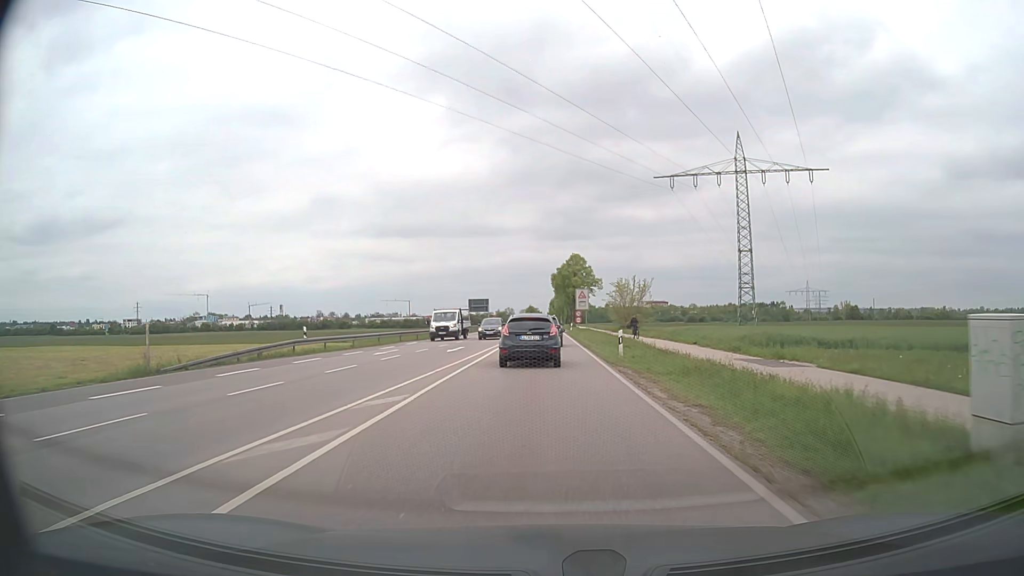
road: secondary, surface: asphalt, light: Day
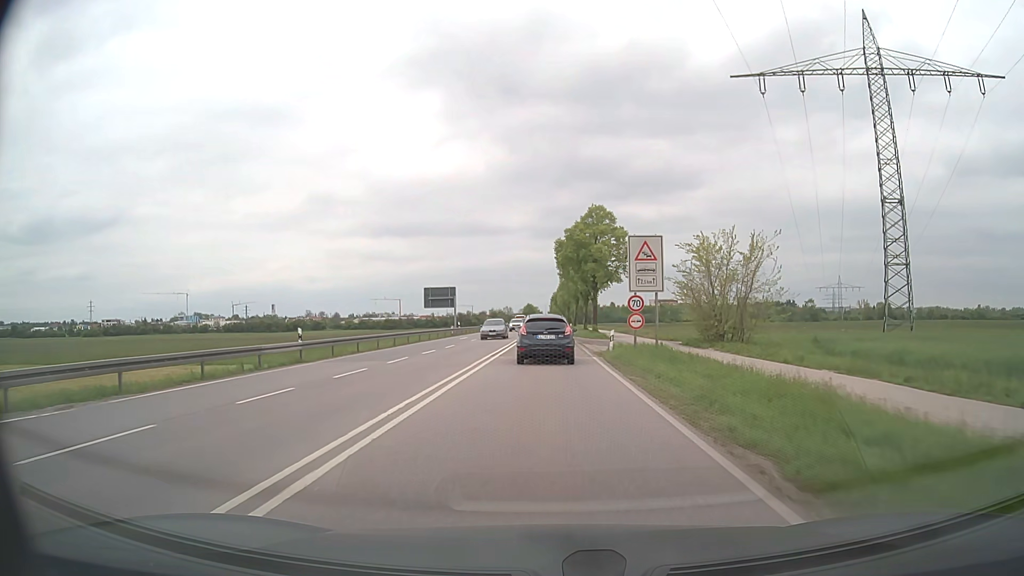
(-0.4, +43.1) m; 0°
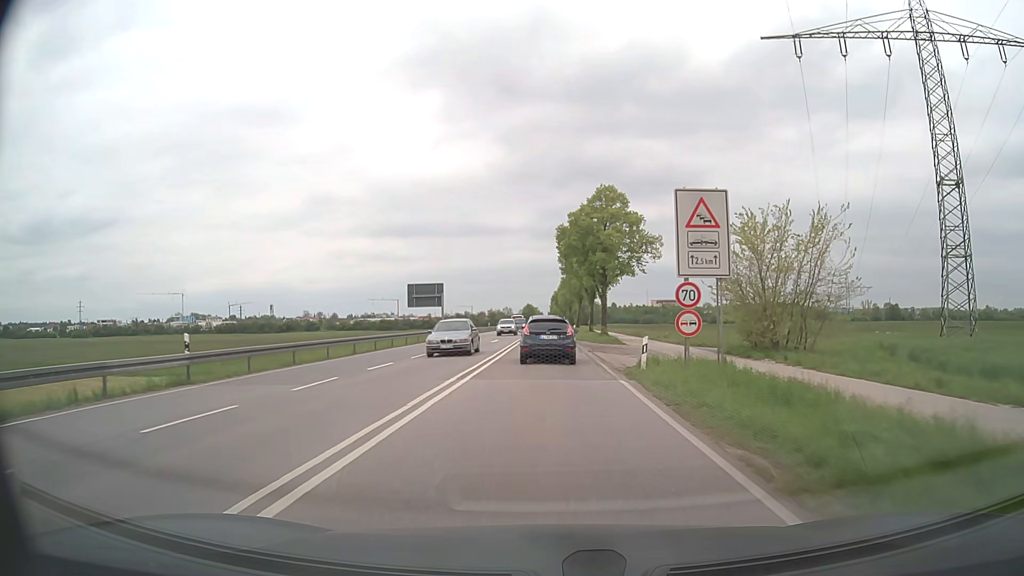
(0.0, +9.0) m; 0°
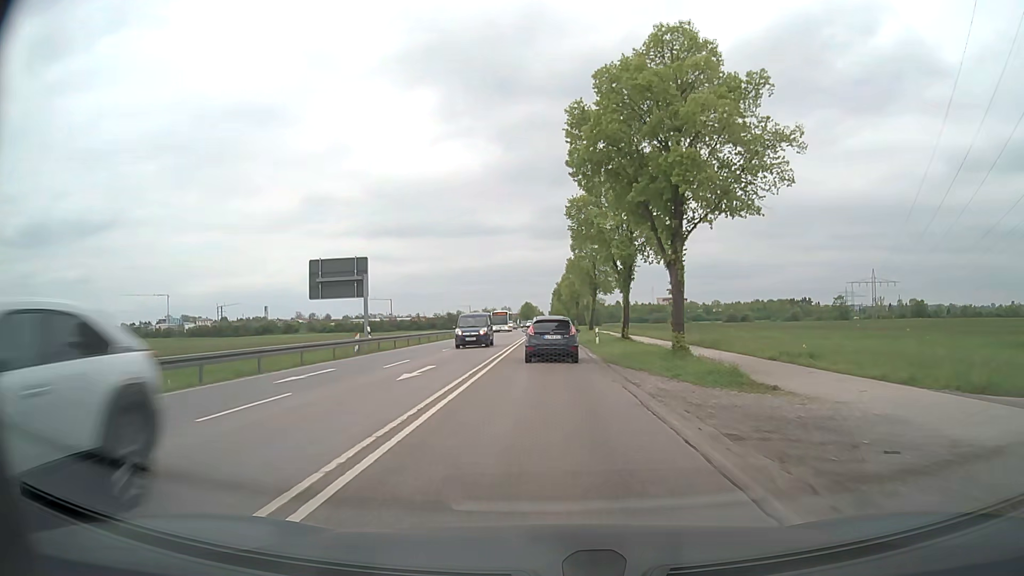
(0.0, +28.0) m; 0°
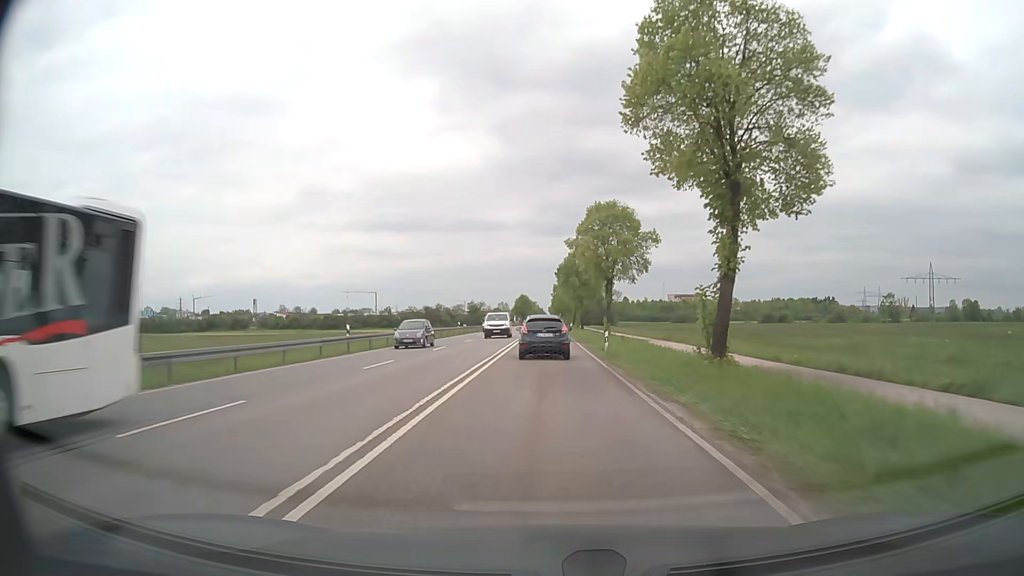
(+0.1, +50.2) m; 0°
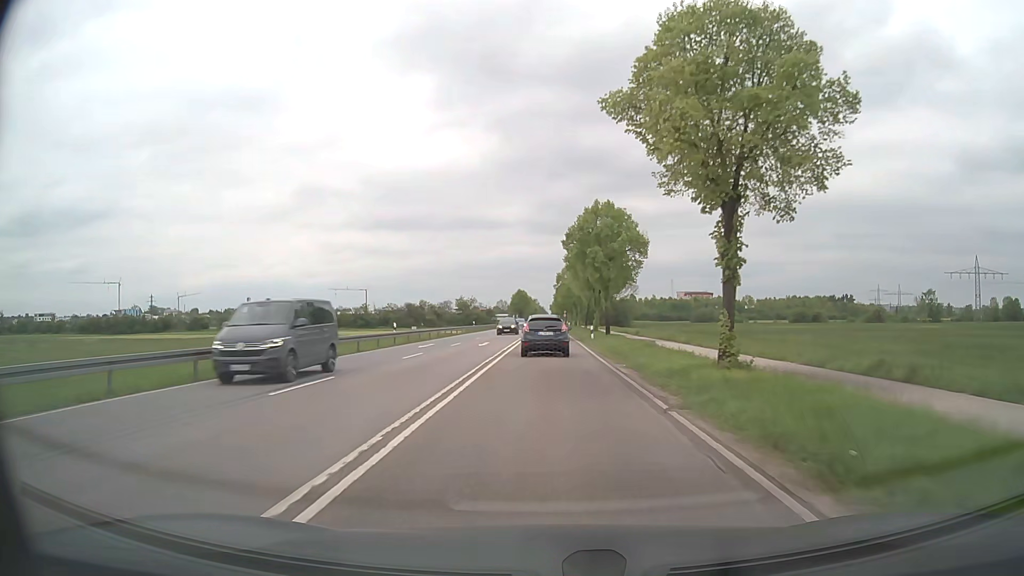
(0.0, +31.1) m; 0°
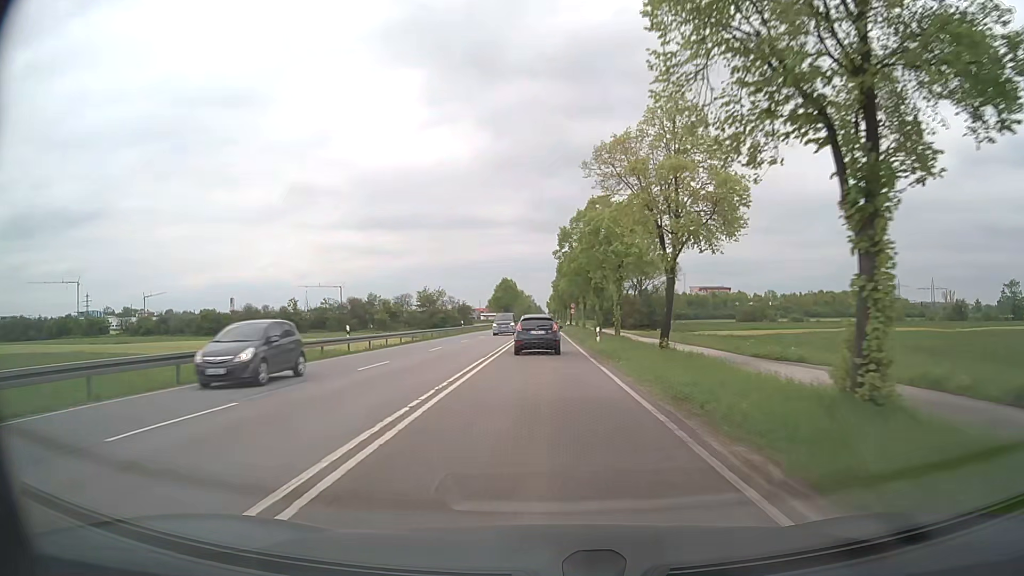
(+0.2, +53.0) m; 0°
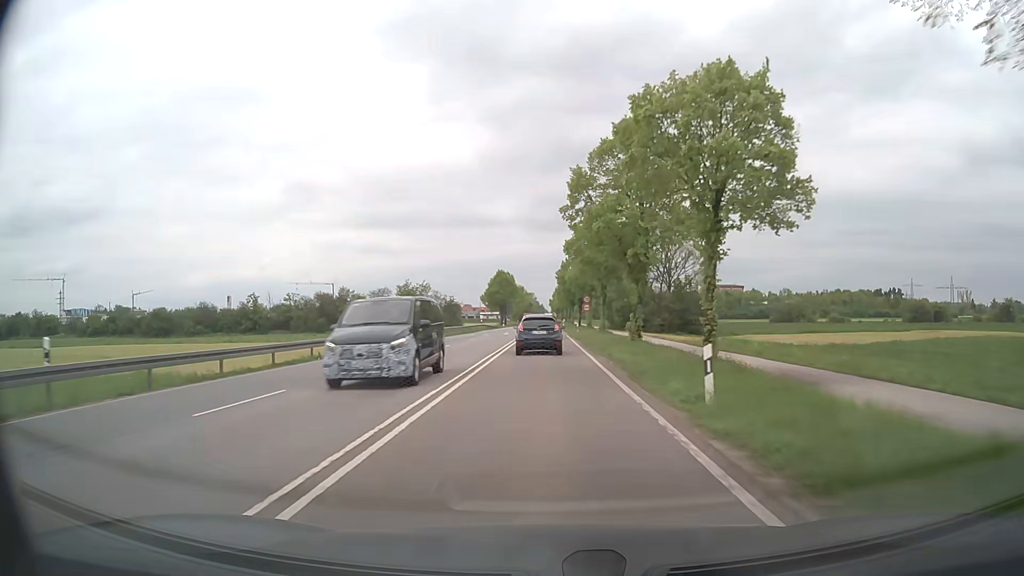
(0.0, +21.6) m; 0°
(0, +10) (0, +20) (0, +30) (0, +40) (0, +50) (0, +60) (0, +70) (0, +80) (0, +90) (0, +100) m
